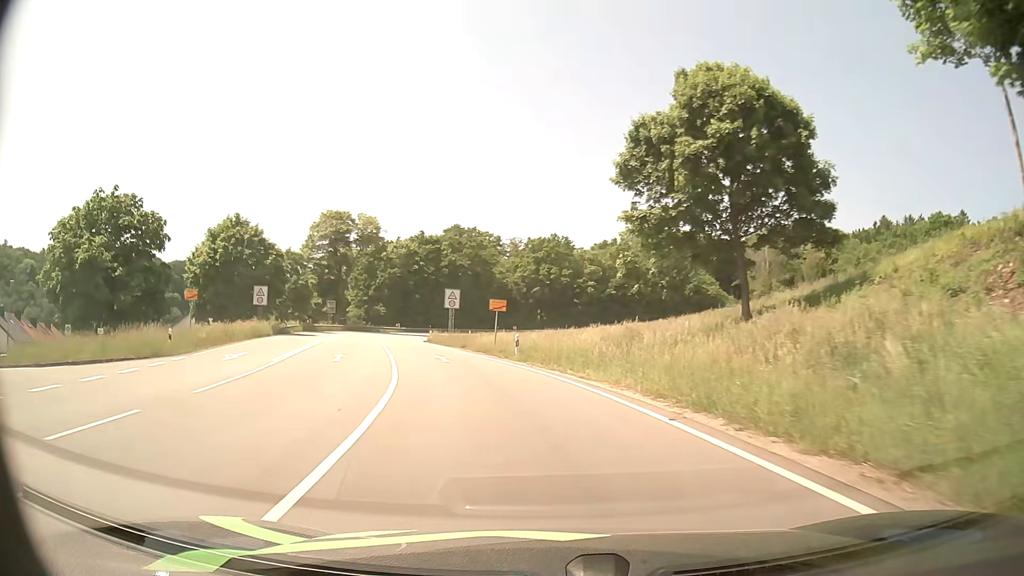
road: primary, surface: asphalt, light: Day
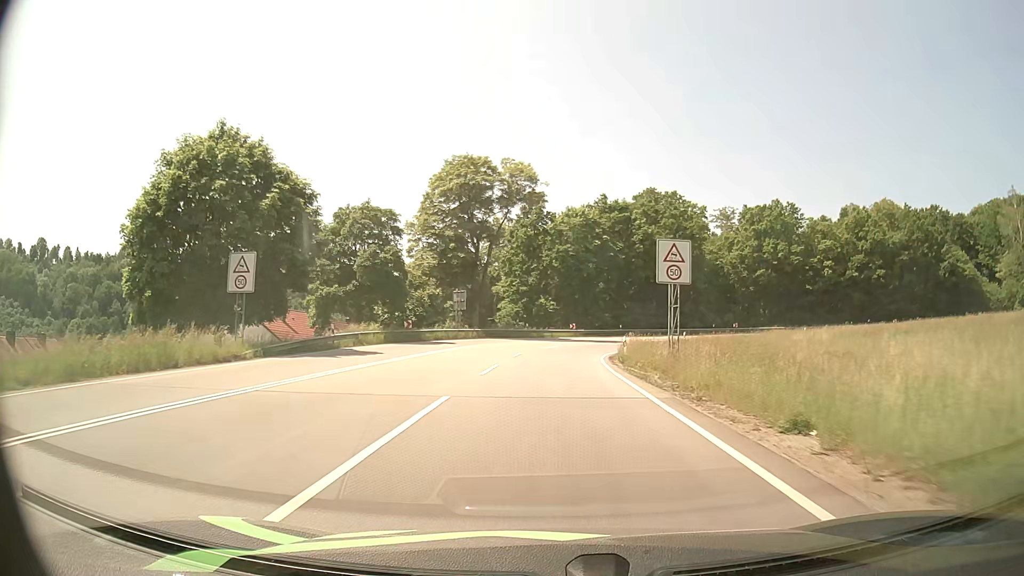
(-5.8, +33.0) m; -17°
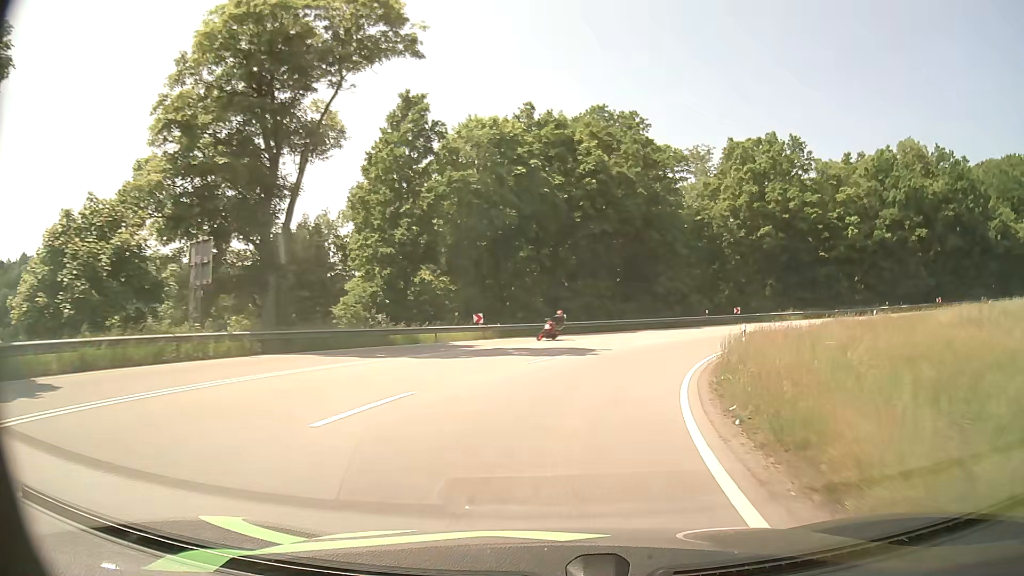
(+1.2, +33.8) m; +7°
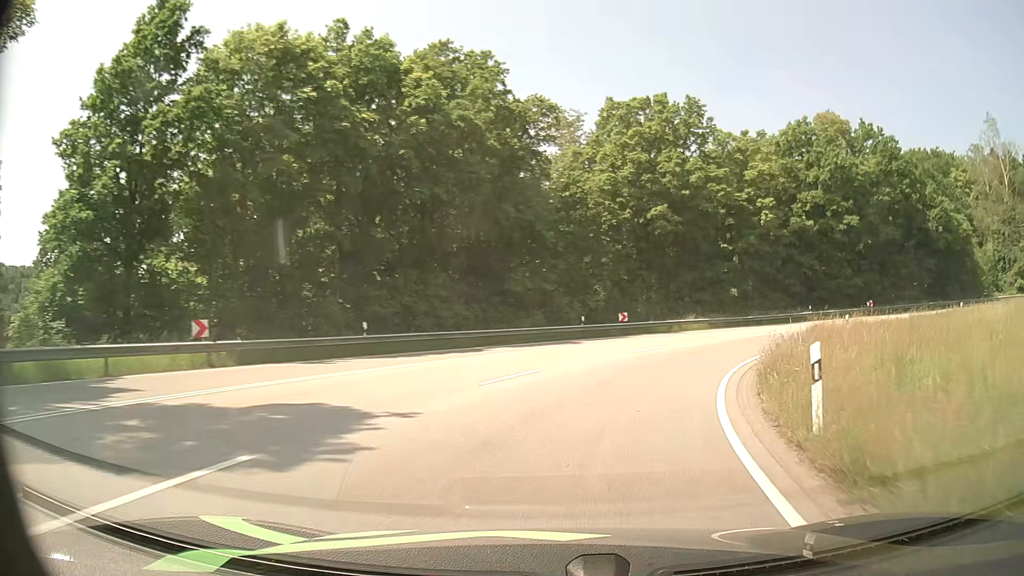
(+1.7, +16.7) m; +13°
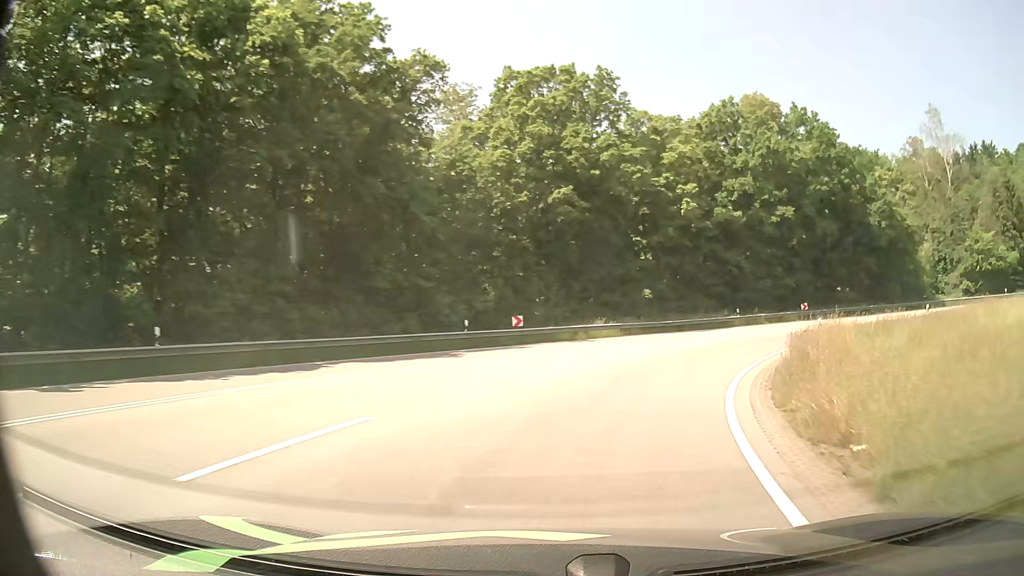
(+0.7, +8.3) m; +9°
(+1, +10) (+4, +19) (+9, +28) (+17, +35) (+25, +40) (+34, +43) (+44, +45) (+54, +44) (+64, +41) (+72, +36) m
